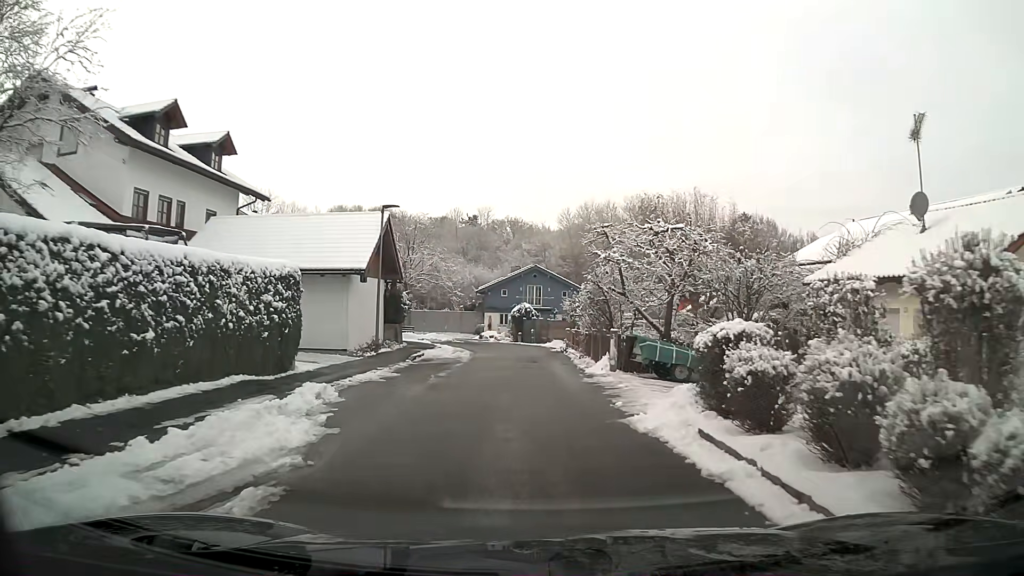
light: Day
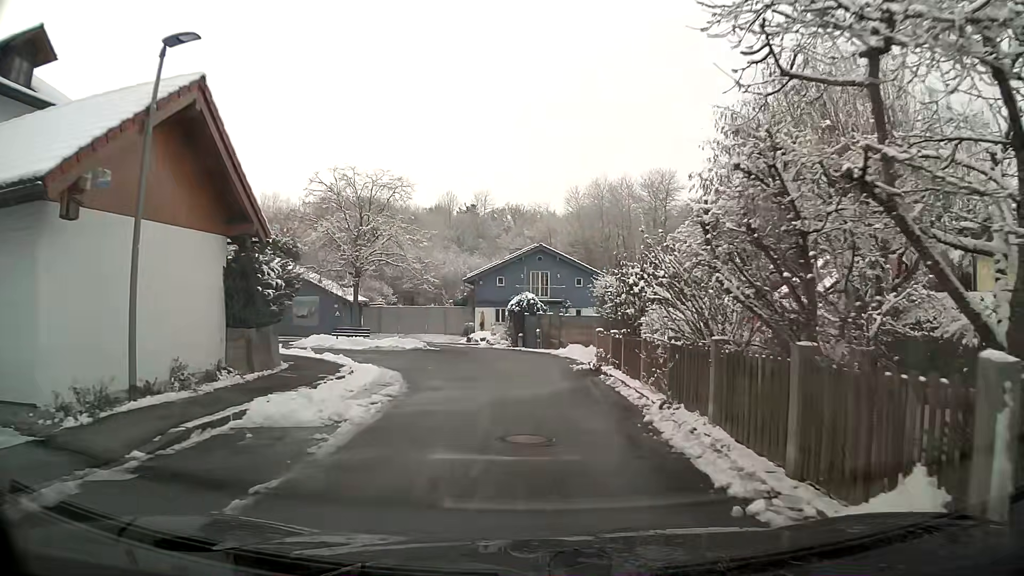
(-0.1, +15.1) m; -1°
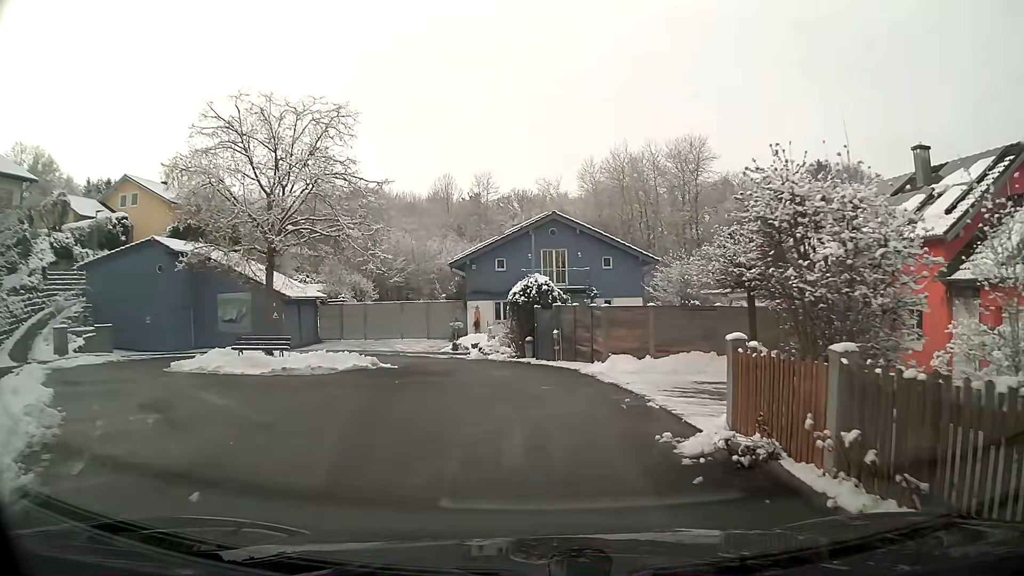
(-0.1, +13.4) m; -1°
